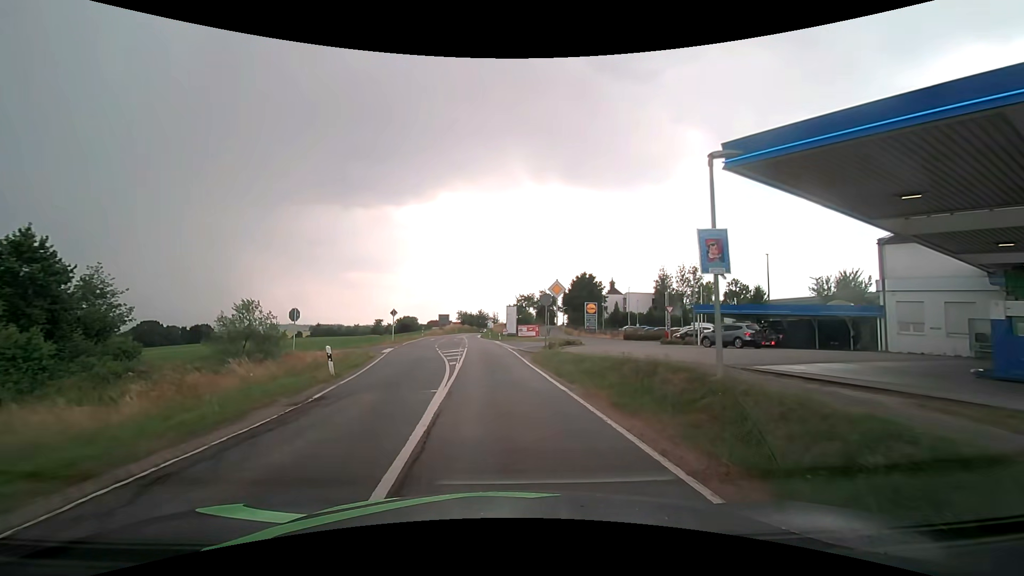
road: secondary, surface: asphalt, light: Day
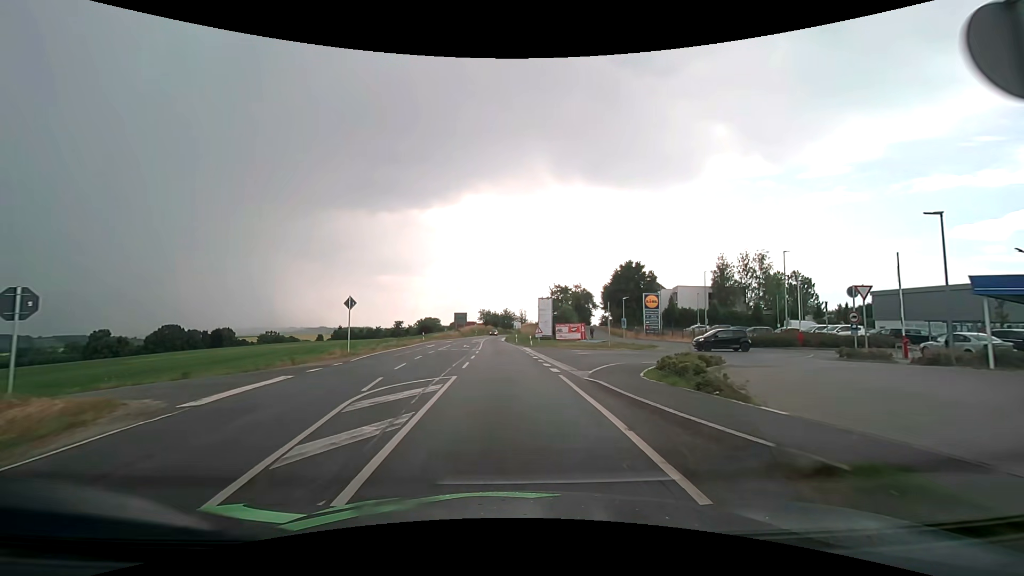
(-0.7, +21.8) m; -4°
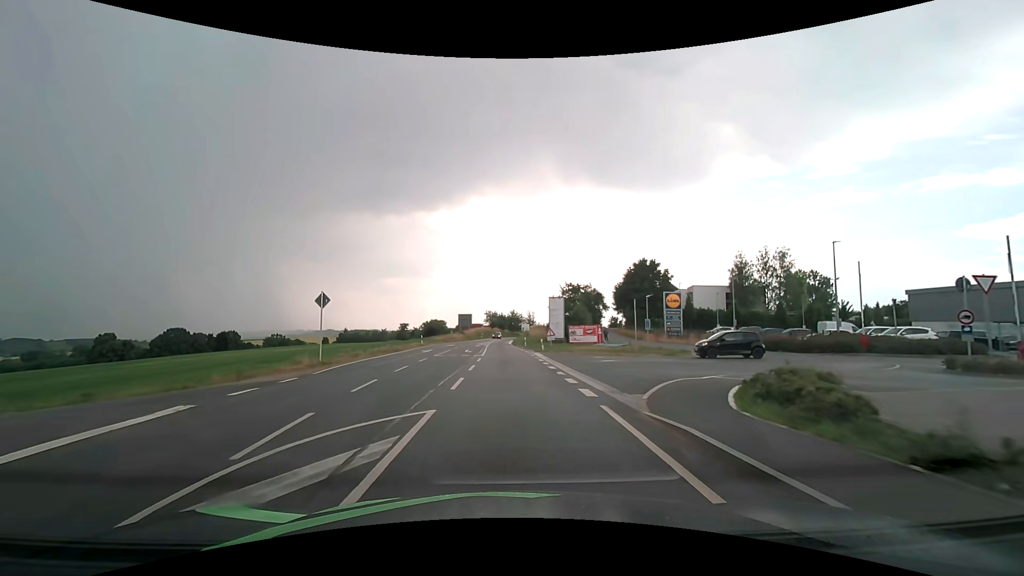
(0.0, +5.6) m; -1°
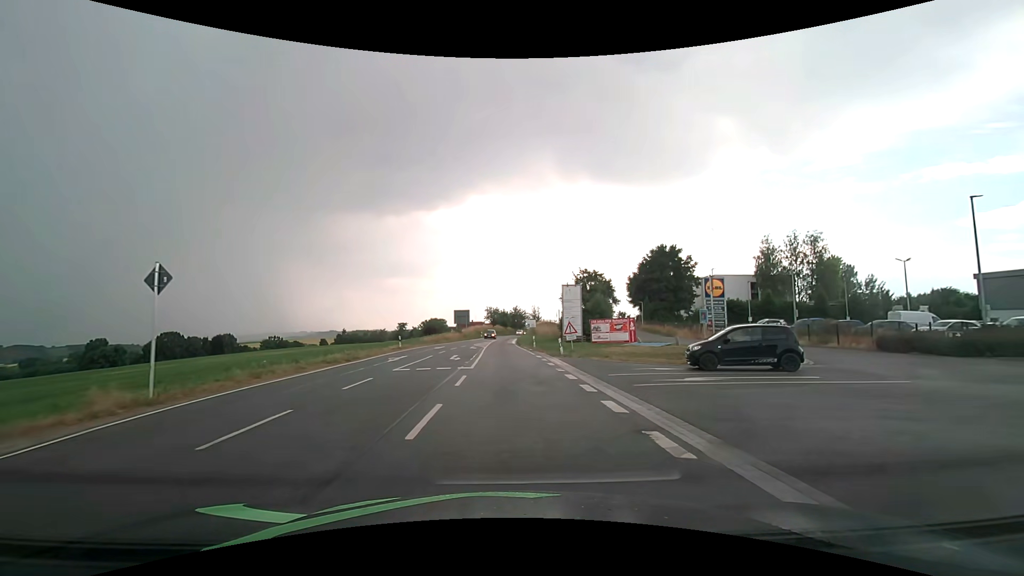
(0.0, +11.5) m; 0°
